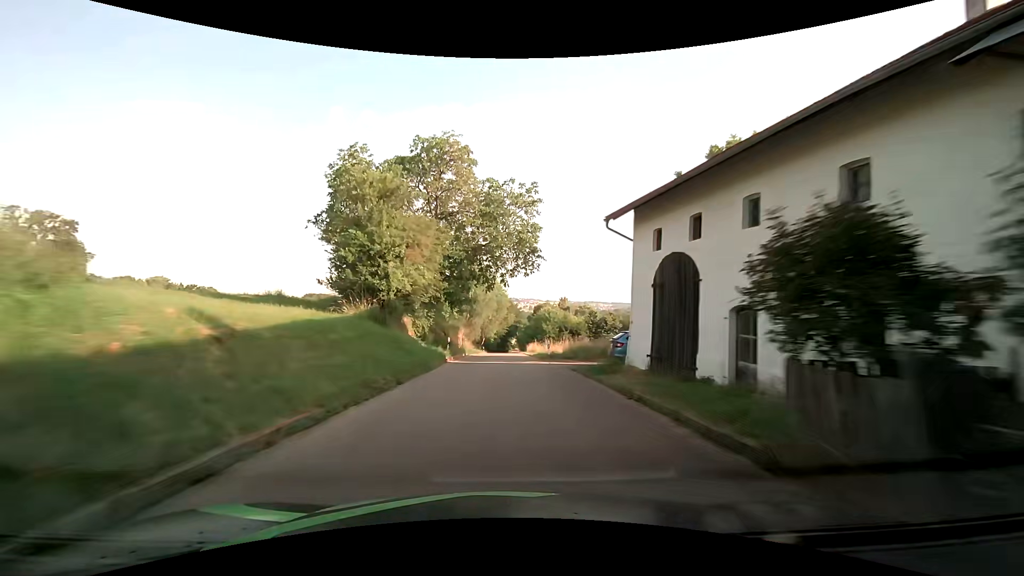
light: Day
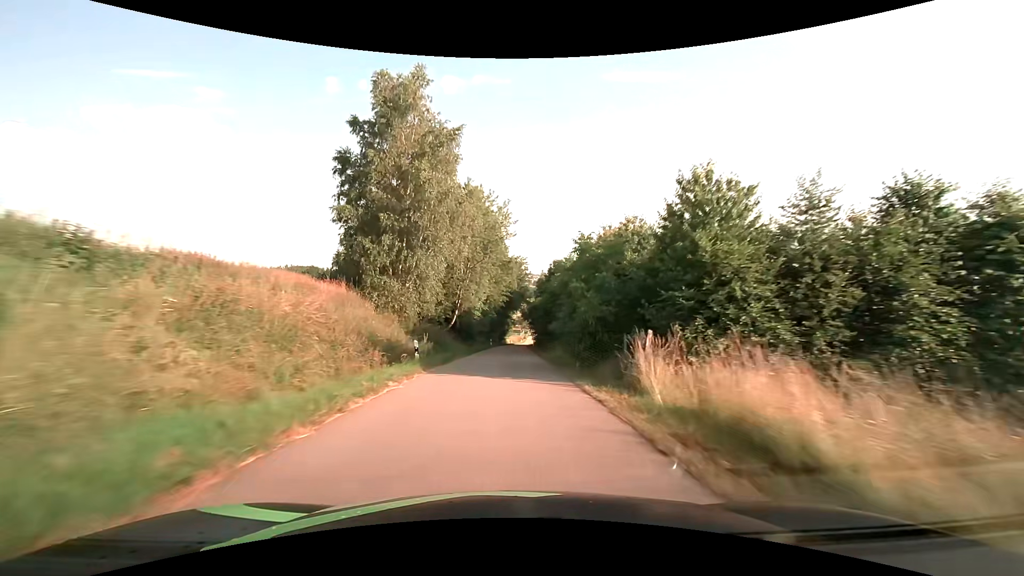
(-0.1, +54.8) m; 0°
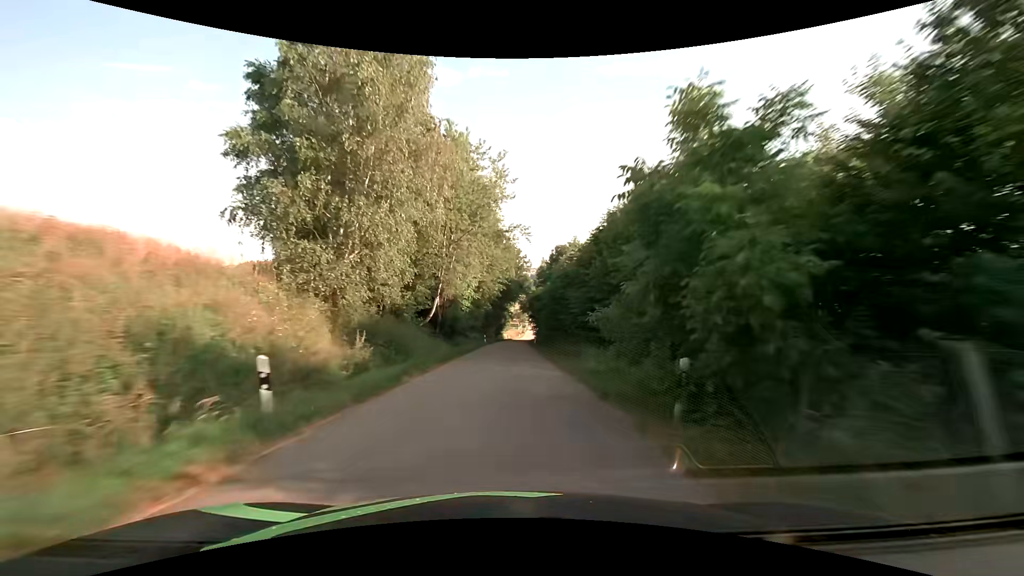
(0.0, +10.9) m; +1°
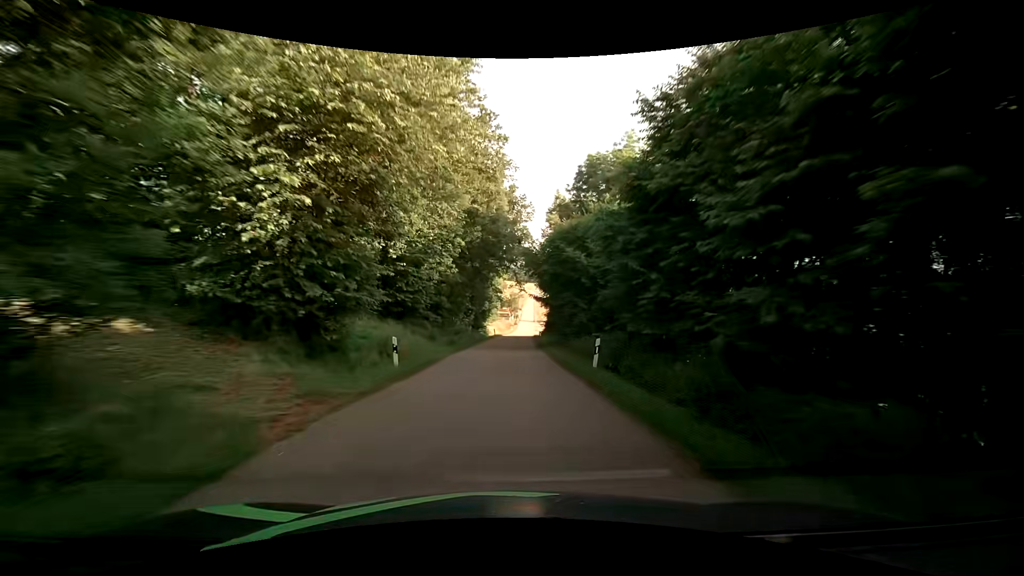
(+0.2, +43.4) m; +1°
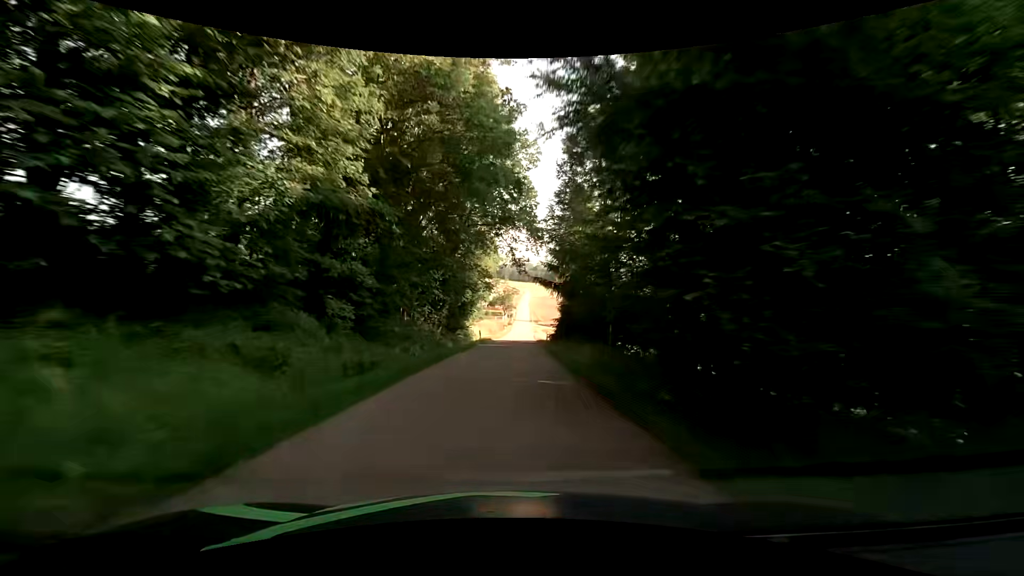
(+0.3, +21.6) m; +1°
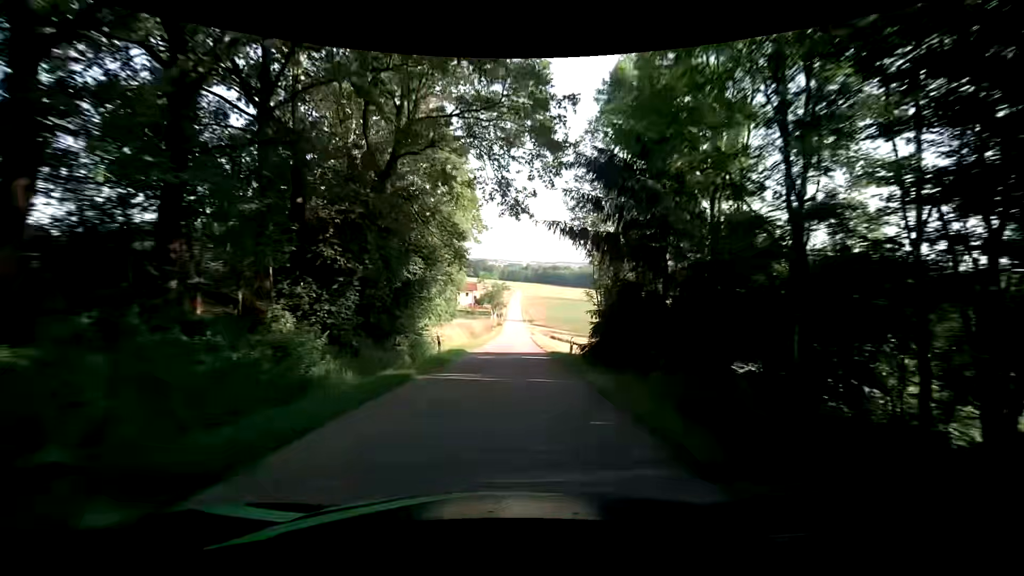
(+0.2, +21.5) m; +1°
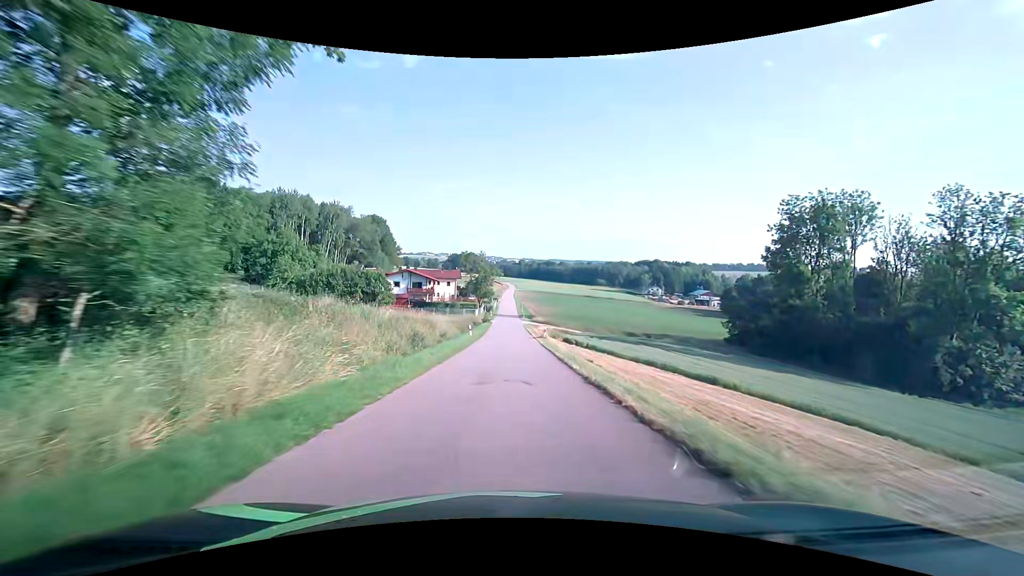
(+0.2, +32.2) m; +1°
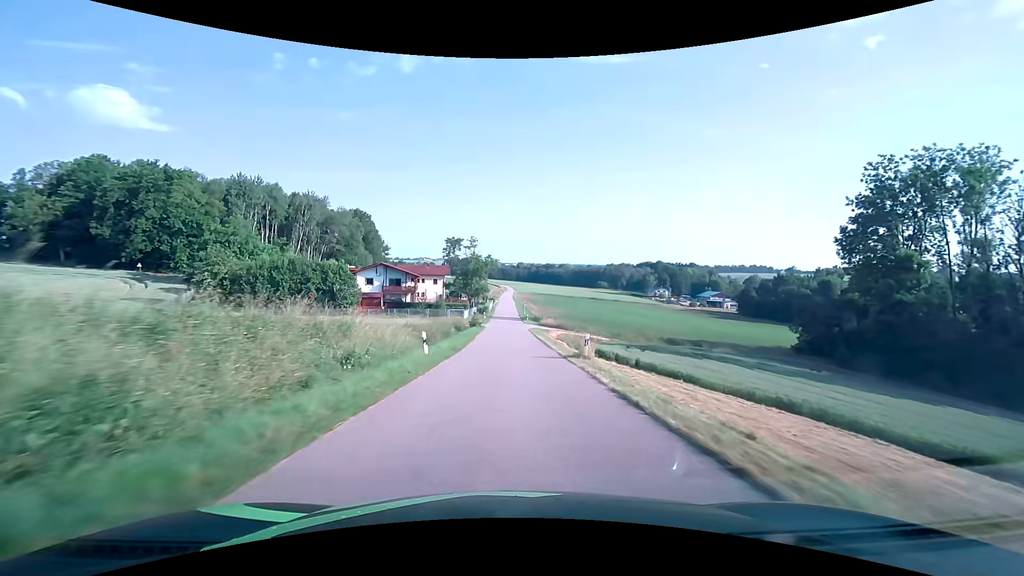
(0.0, +21.5) m; 0°
(0, +10) (0, +20) (0, +30) (0, +40) (0, +50) (0, +60) (0, +70) (0, +80) (0, +90) (+1, +100) m
